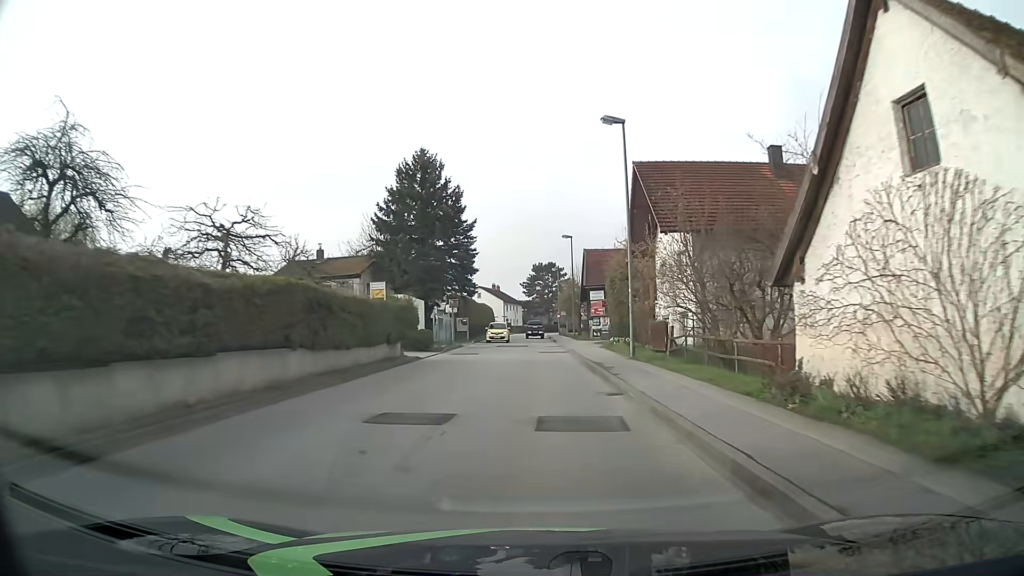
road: unclassified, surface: asphalt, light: Day
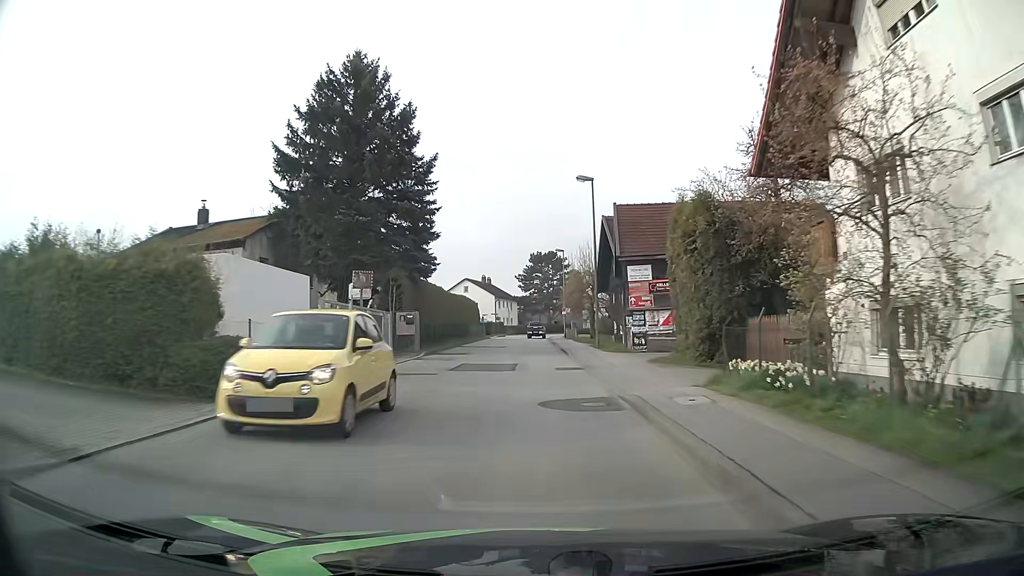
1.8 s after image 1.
(+0.2, +21.4) m; +1°
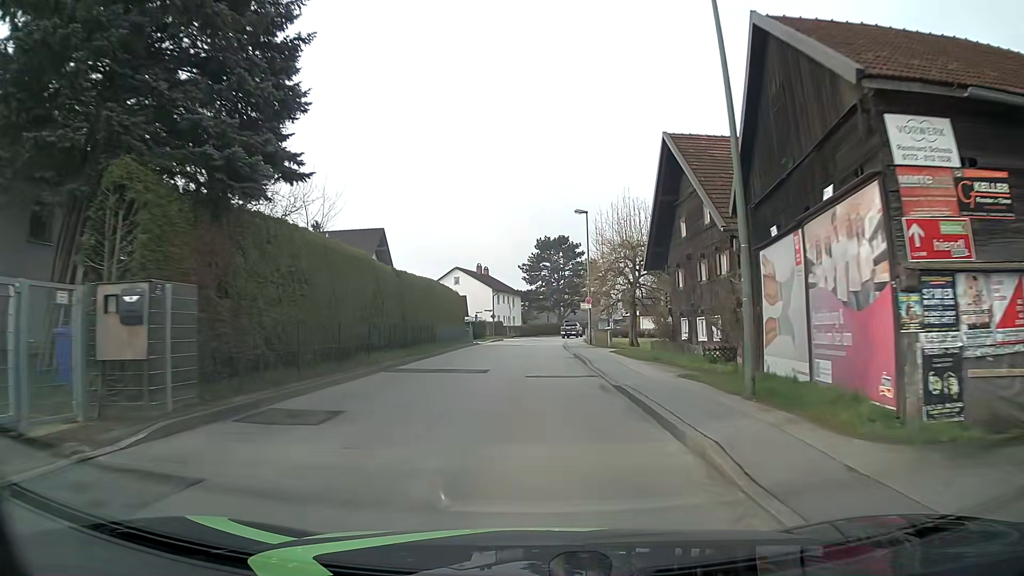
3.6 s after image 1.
(-0.1, +21.6) m; 0°
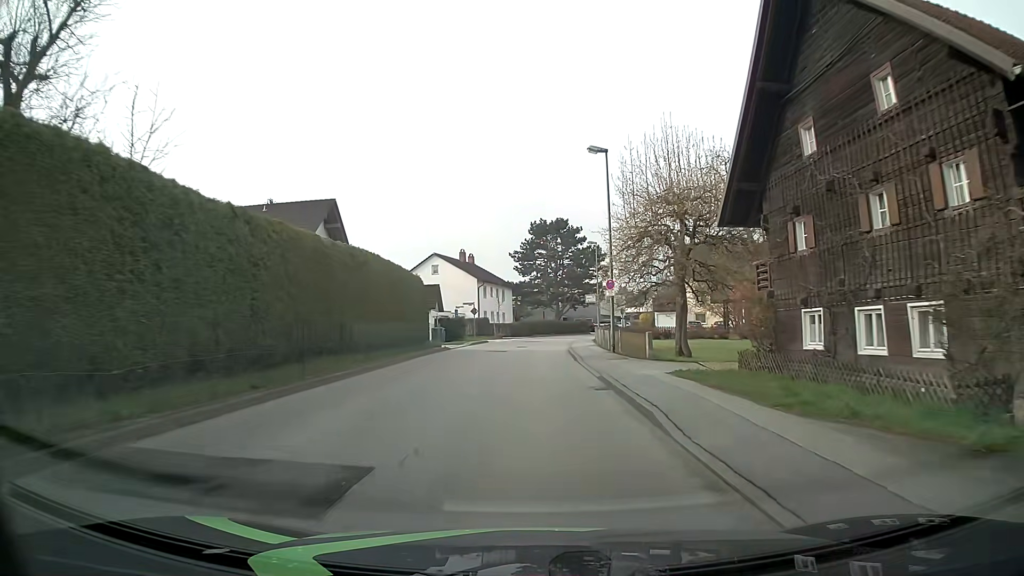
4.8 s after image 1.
(0.0, +14.4) m; +1°
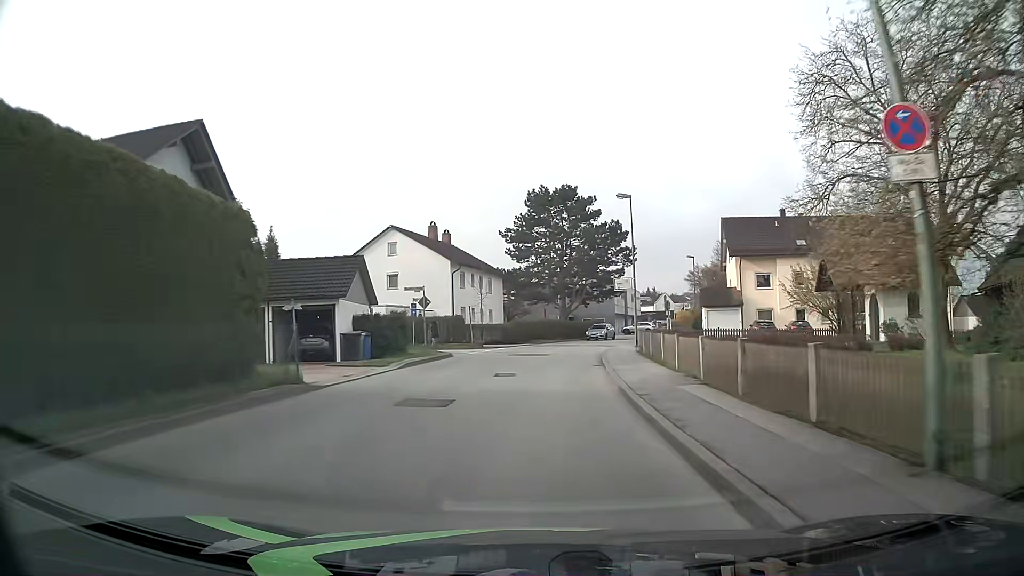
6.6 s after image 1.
(-0.2, +21.7) m; -1°
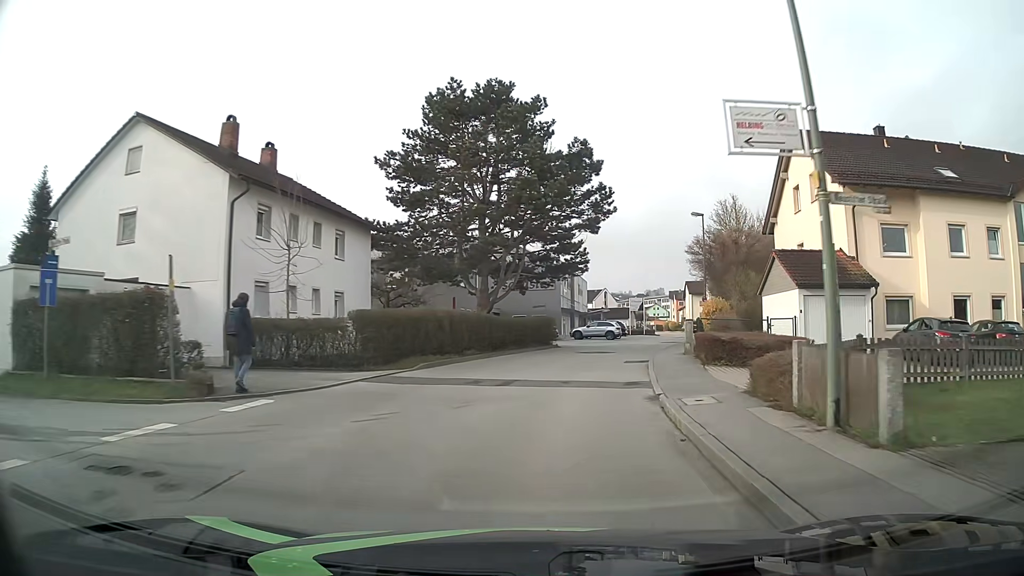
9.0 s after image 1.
(+1.2, +29.0) m; +7°
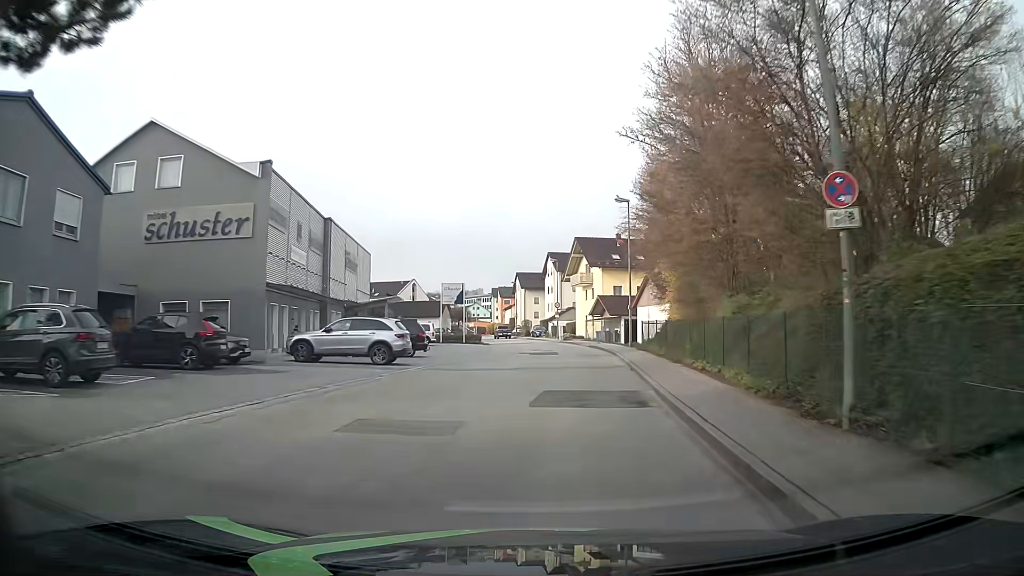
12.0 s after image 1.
(+5.2, +35.9) m; +15°
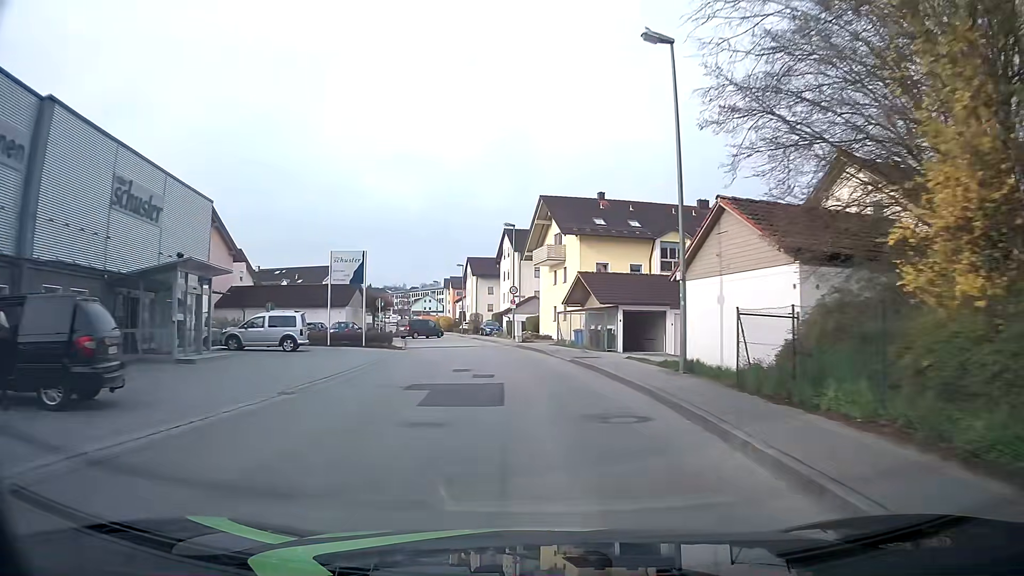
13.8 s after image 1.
(+0.8, +21.9) m; +4°
(0, +10) (-1, +20) (-2, +30) (-3, +40) (-5, +50) (-7, +59) (-9, +69) (-11, +79) (-14, +89) (-16, +98) m
